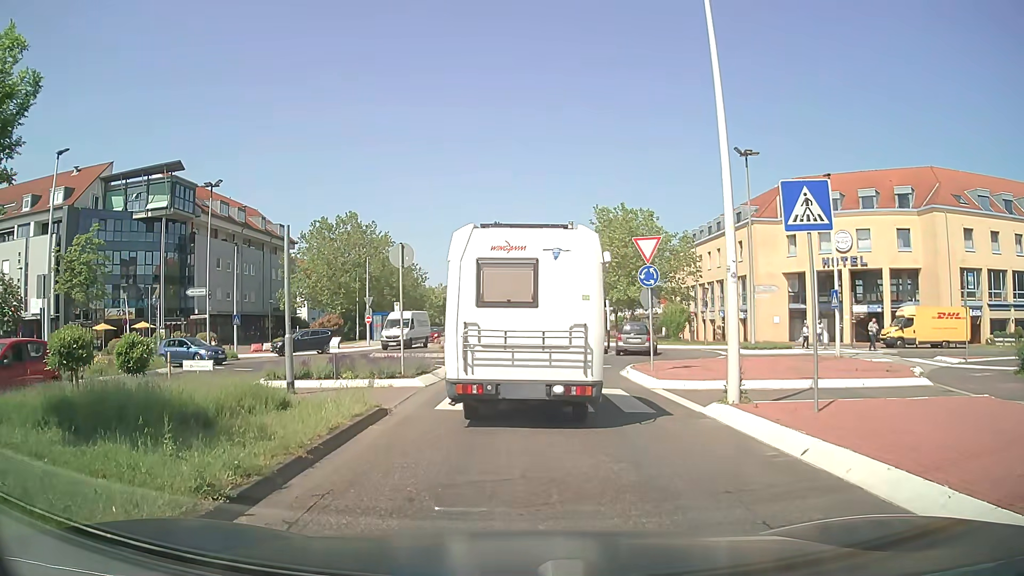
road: secondary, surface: asphalt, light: Day
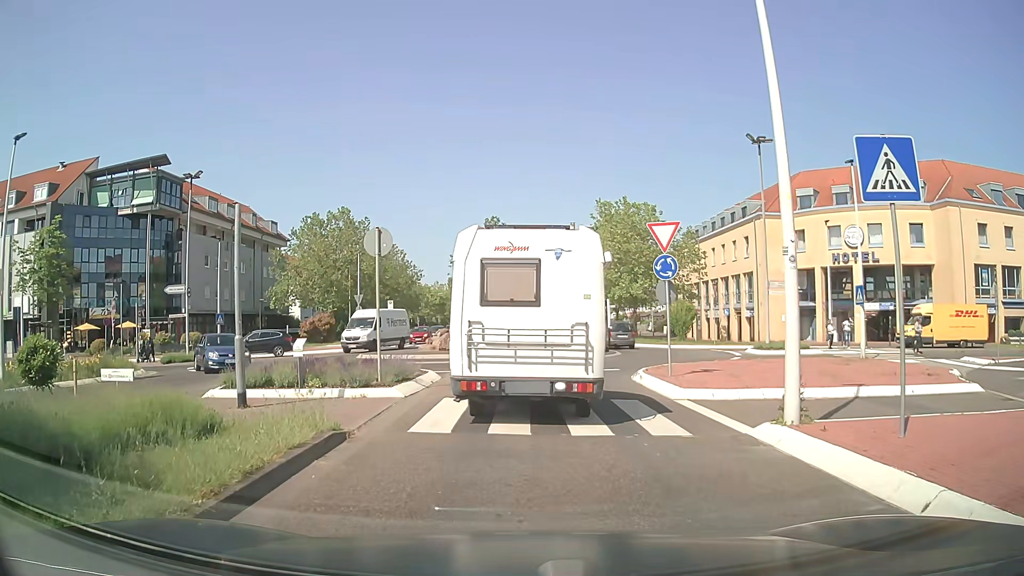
(0.0, +2.5) m; +1°
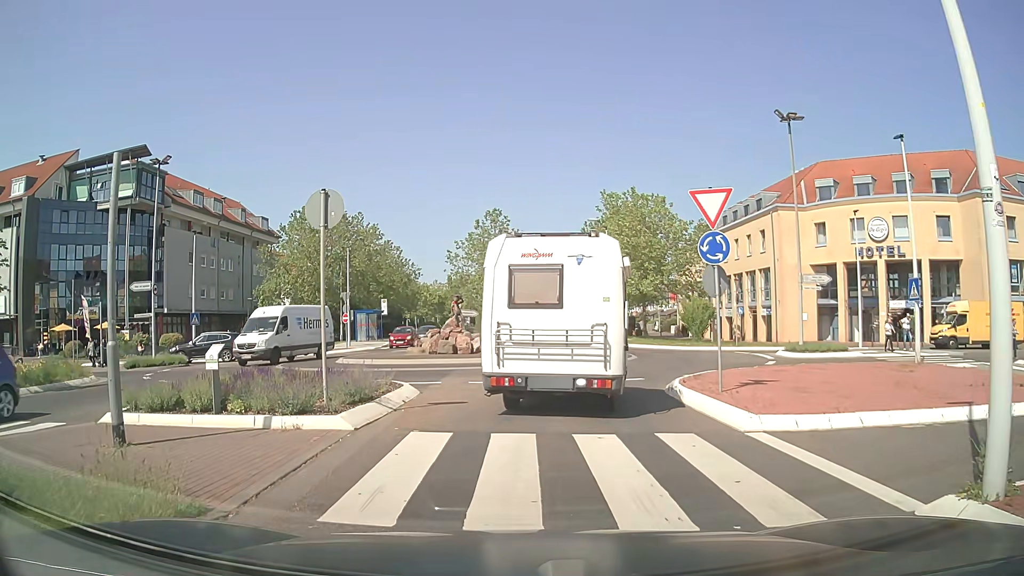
(0.0, +4.0) m; +1°
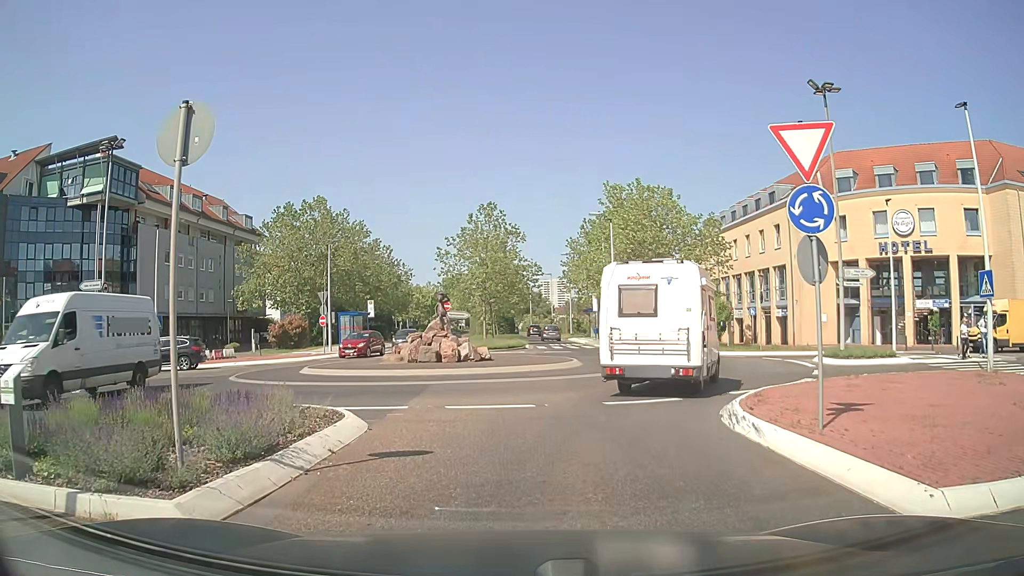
(-0.1, +4.4) m; -2°
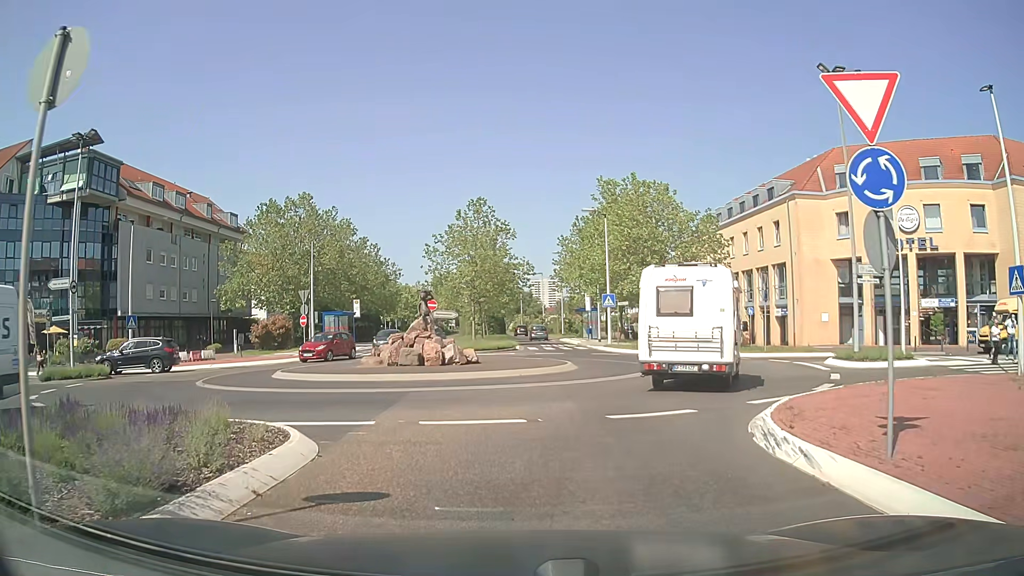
(0.0, +1.9) m; +1°
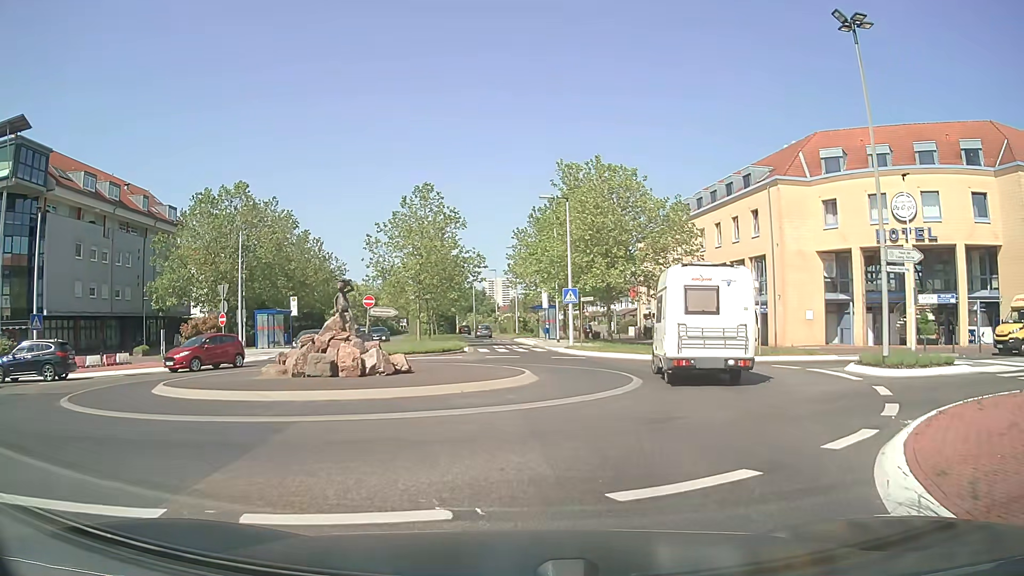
(+0.2, +5.2) m; +5°
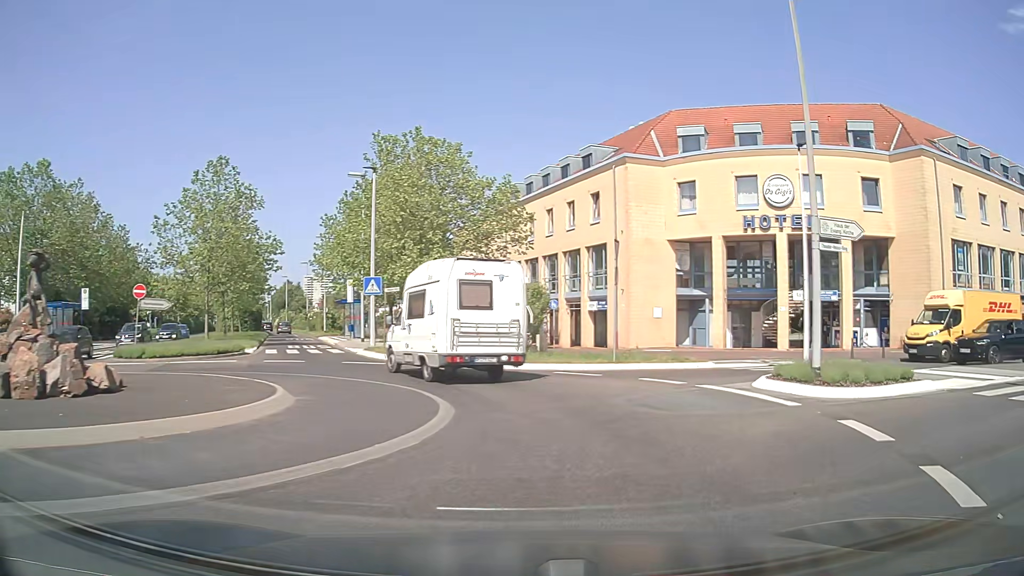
(+0.6, +6.2) m; +15°
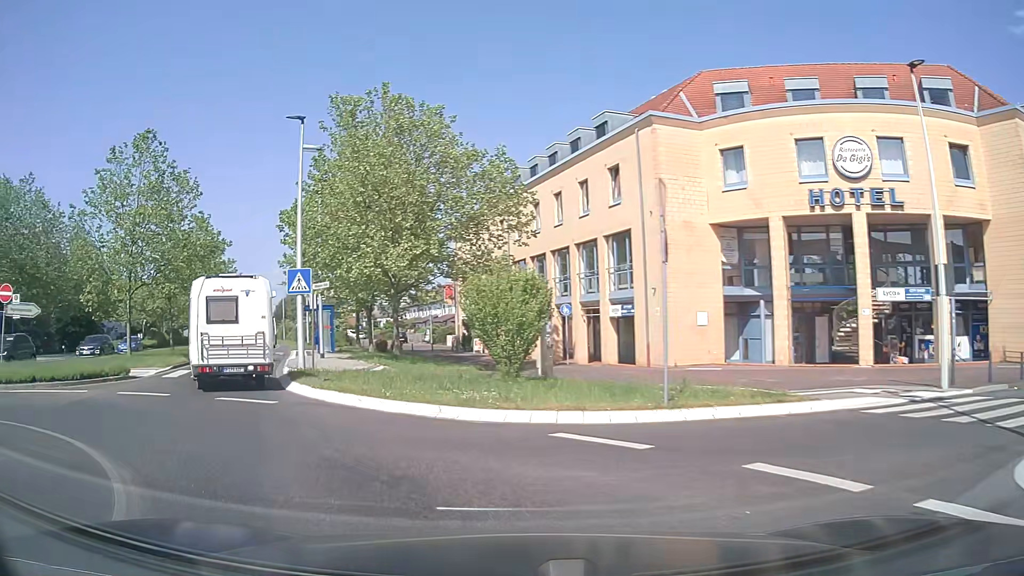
(+0.9, +9.1) m; -1°
(-3, +9) (-8, +18) (-12, +27) (-15, +37) (-18, +46) (-22, +56) (-25, +65) (-28, +74) (-32, +84) (-36, +93) m
